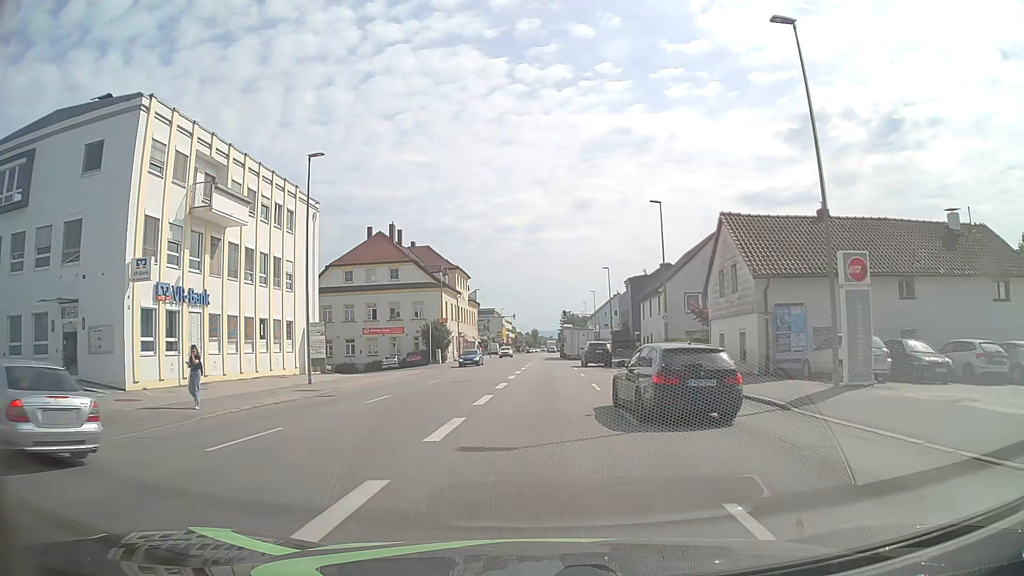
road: tertiary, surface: asphalt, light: Day
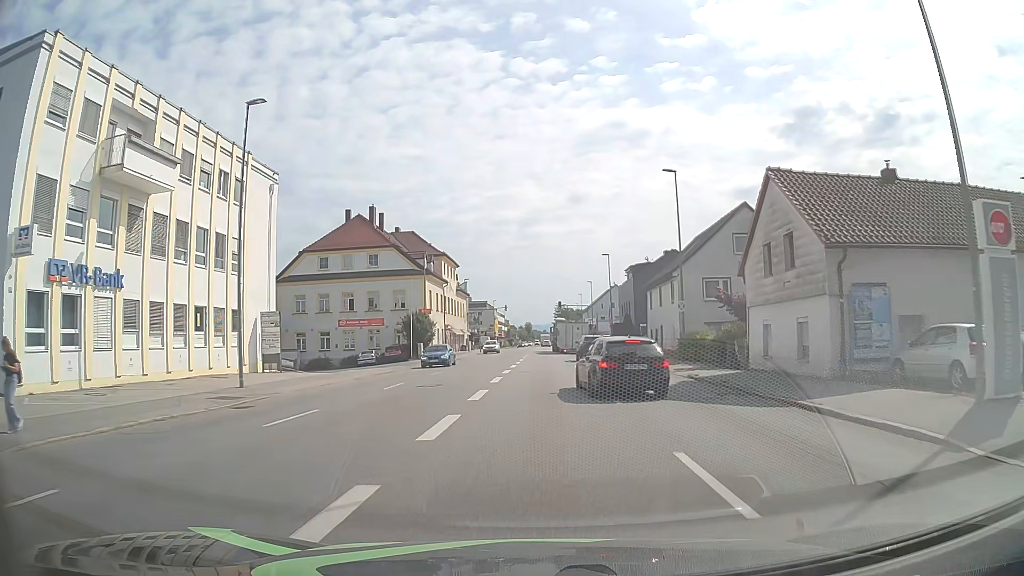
(0.0, +6.8) m; 0°
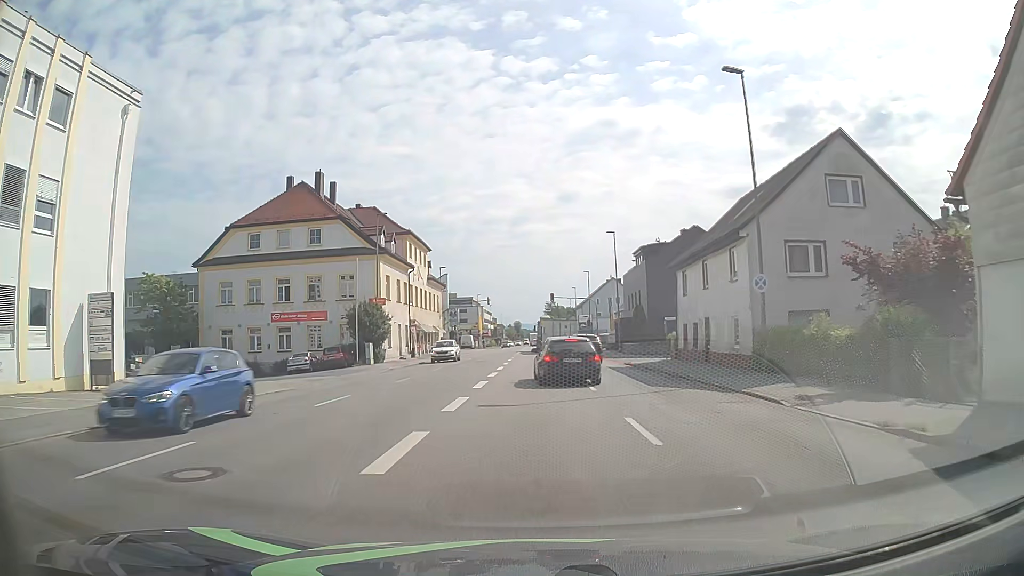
(+0.2, +14.7) m; +1°
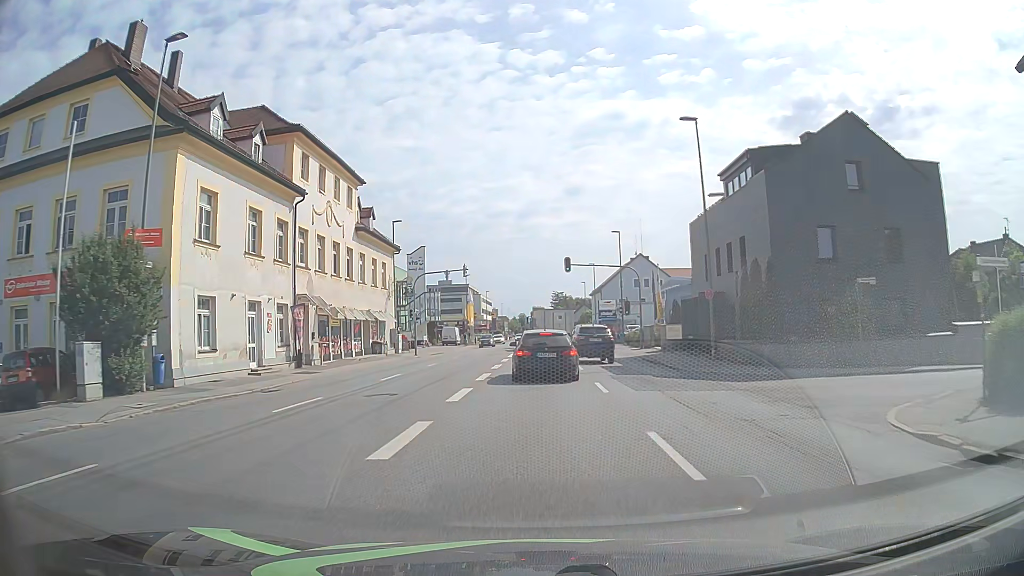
(0.0, +29.3) m; -1°
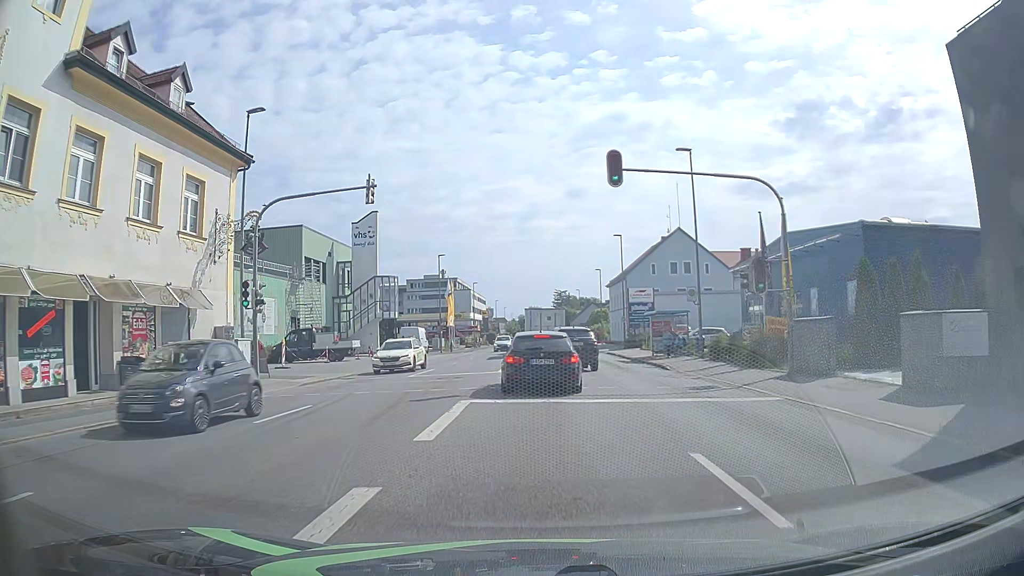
(-0.1, +28.0) m; 0°
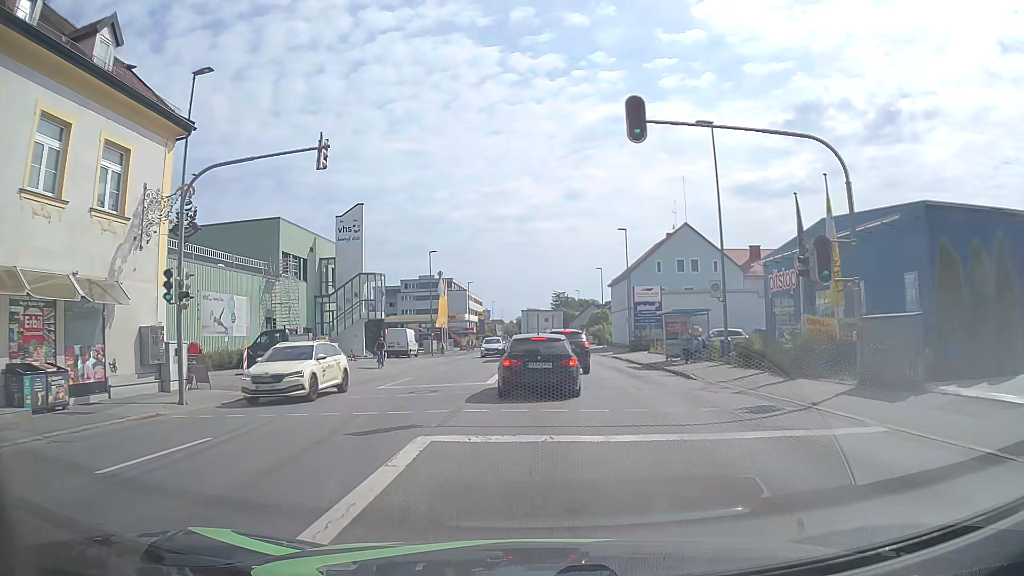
(0.0, +4.7) m; 0°
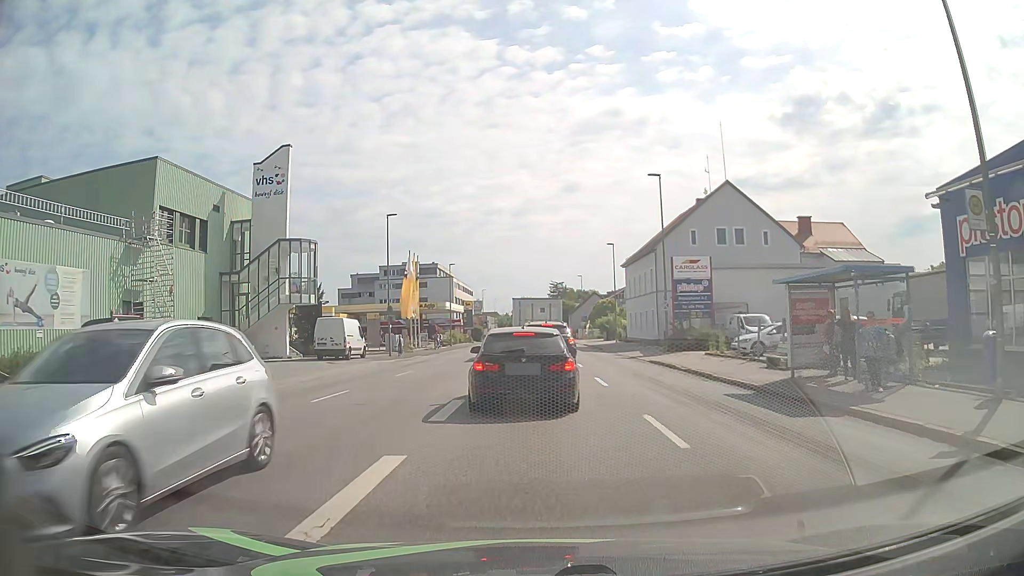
(+0.2, +17.5) m; 0°
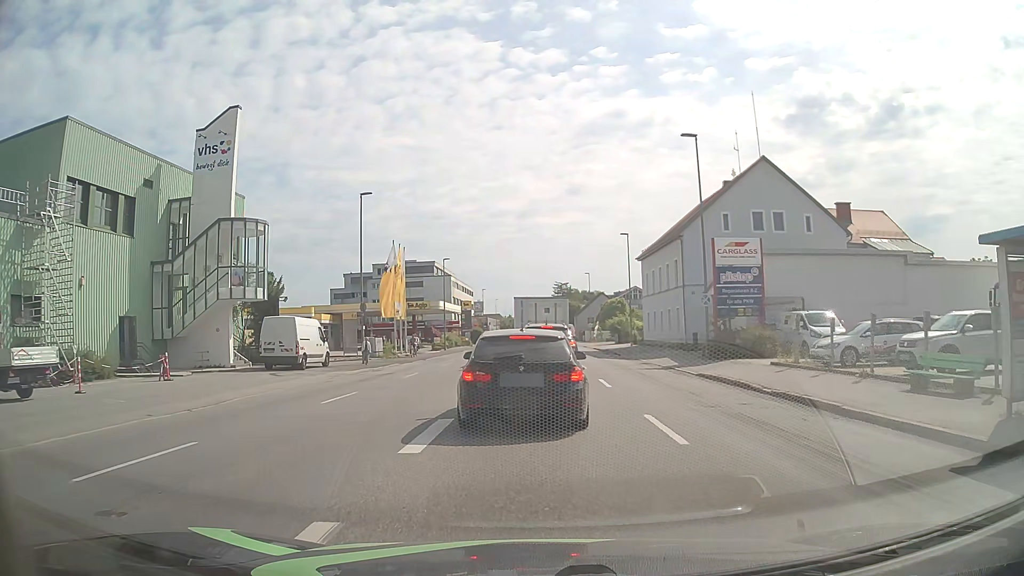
(0.0, +8.3) m; +1°
